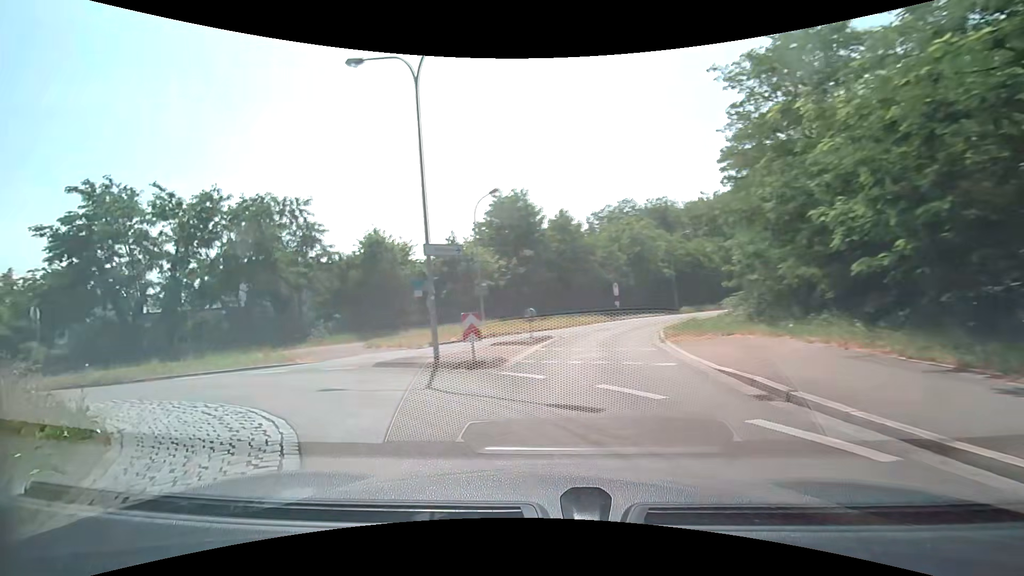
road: secondary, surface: asphalt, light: Day
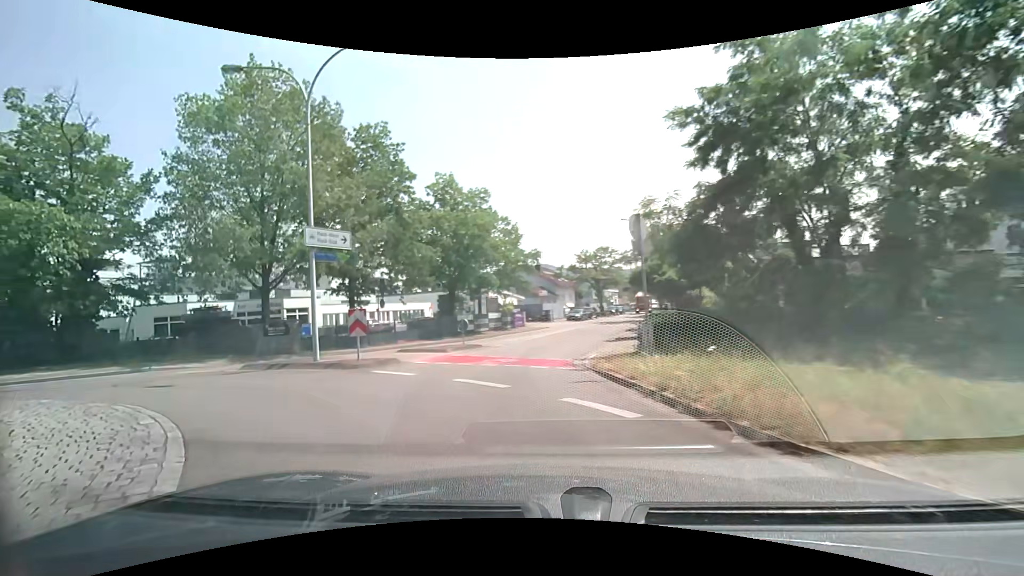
(-10.5, +13.8) m; -72°
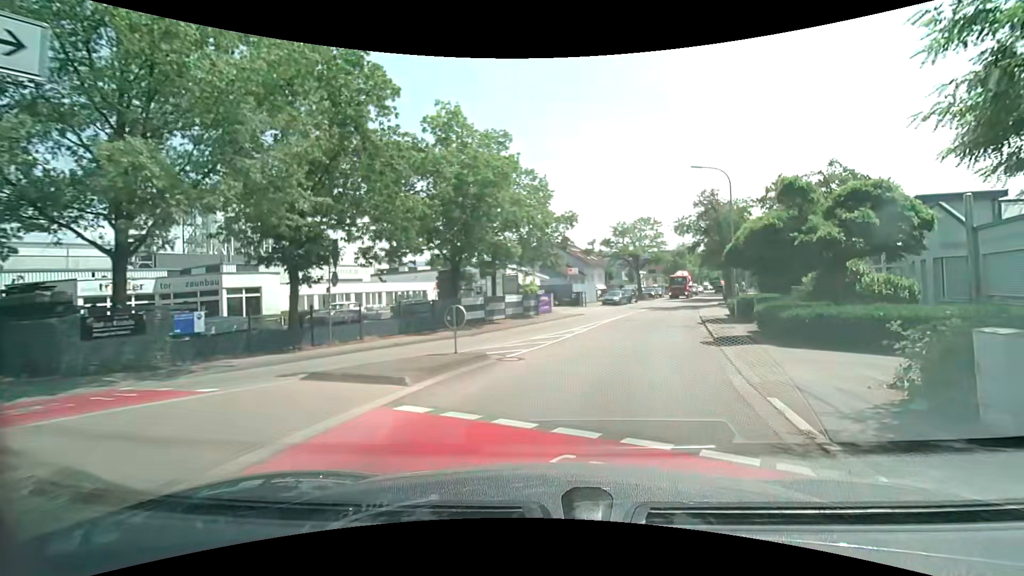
(-1.8, +11.5) m; -7°
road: unclassified
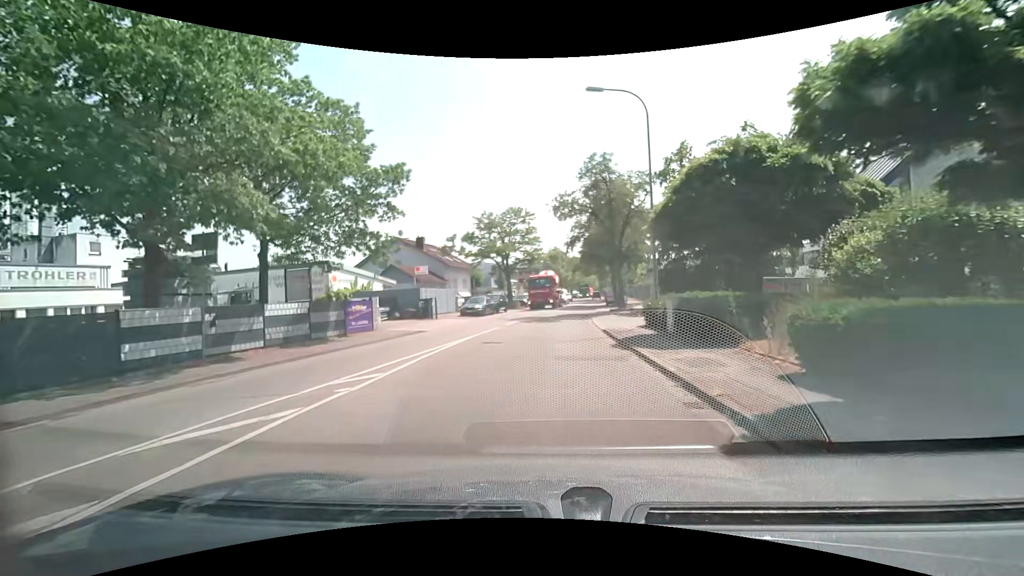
(+2.4, +13.8) m; +15°
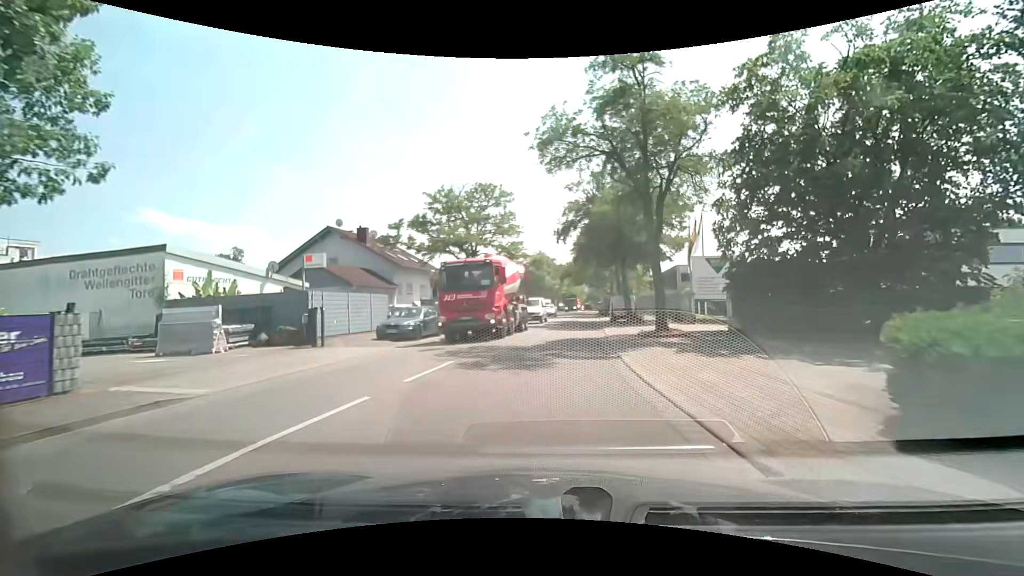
(+0.4, +15.2) m; +2°
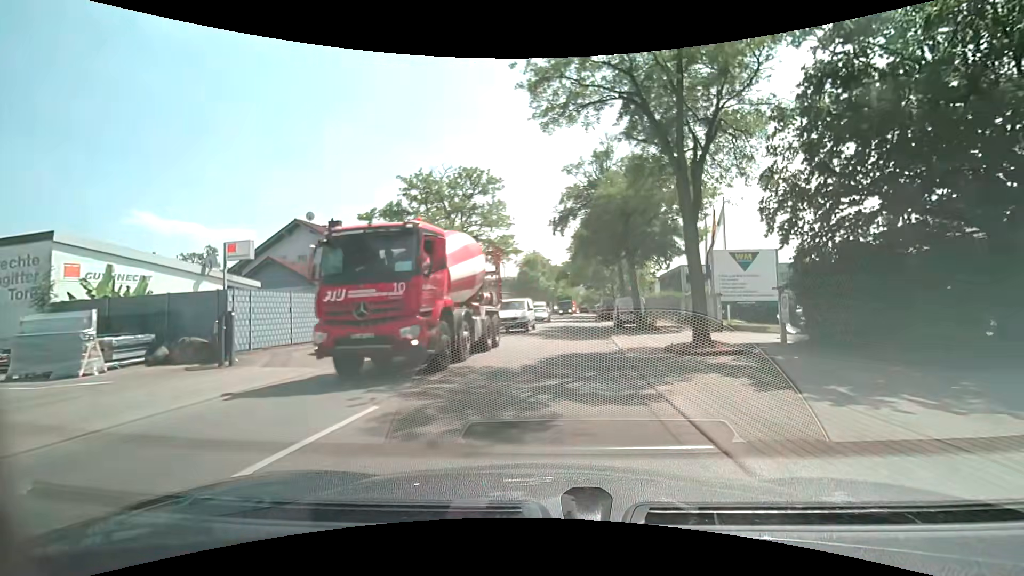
(0.0, +5.1) m; 0°
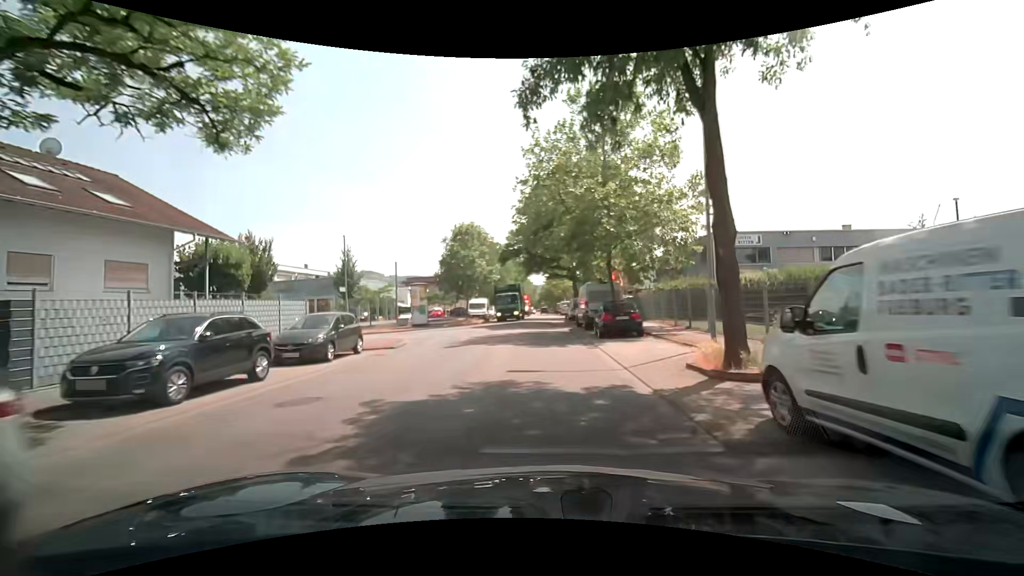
(+1.9, +27.8) m; +6°
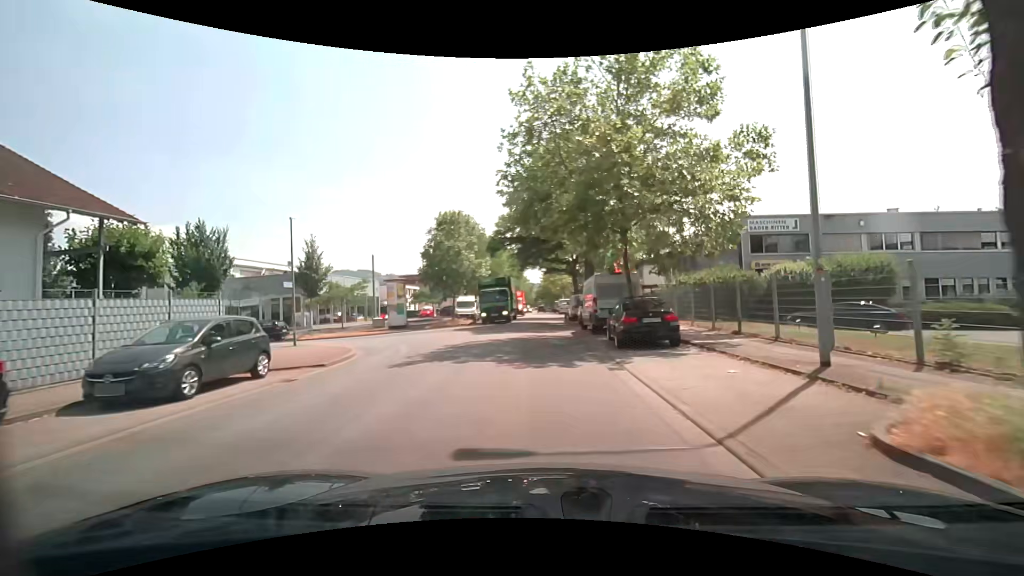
(0.0, +5.9) m; 0°
(0, +10) (0, +20) (0, +30) (0, +40) (0, +50) (0, +60) (0, +70) (-1, +80) (-1, +90) (-1, +100) m
